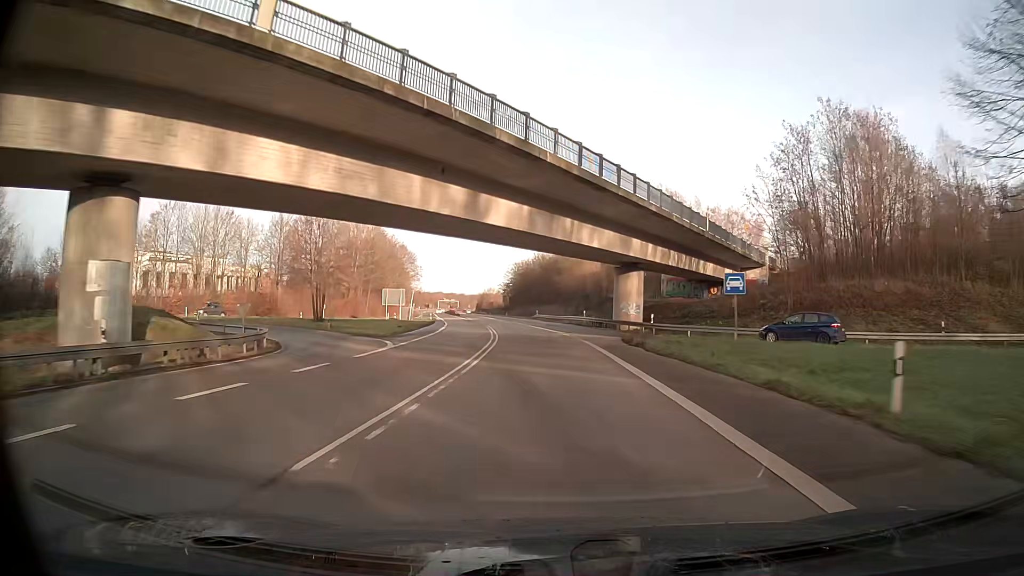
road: primary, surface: asphalt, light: Day
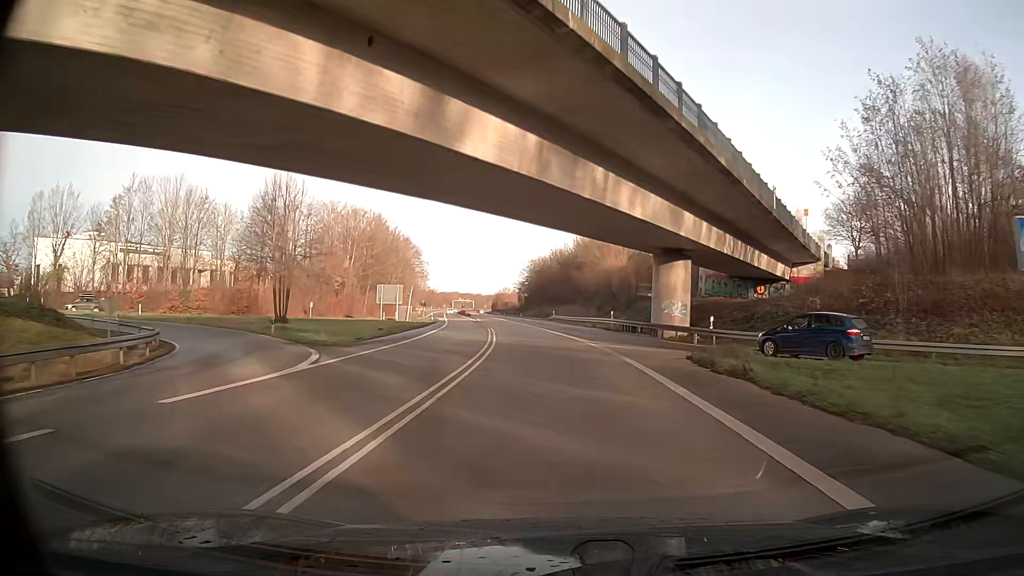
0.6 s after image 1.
(-0.1, +12.5) m; -1°
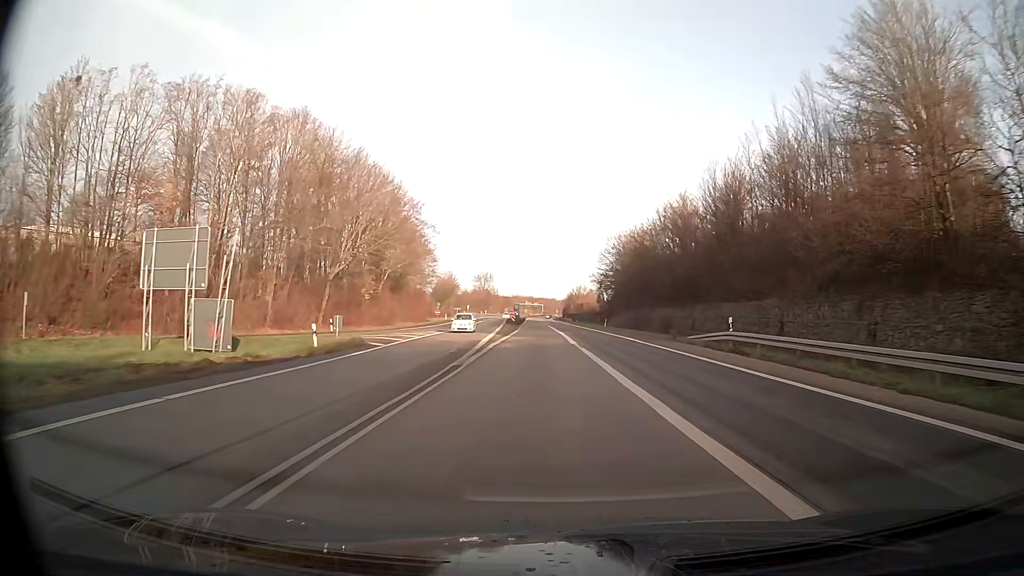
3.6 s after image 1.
(-4.1, +63.2) m; -6°
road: trunk
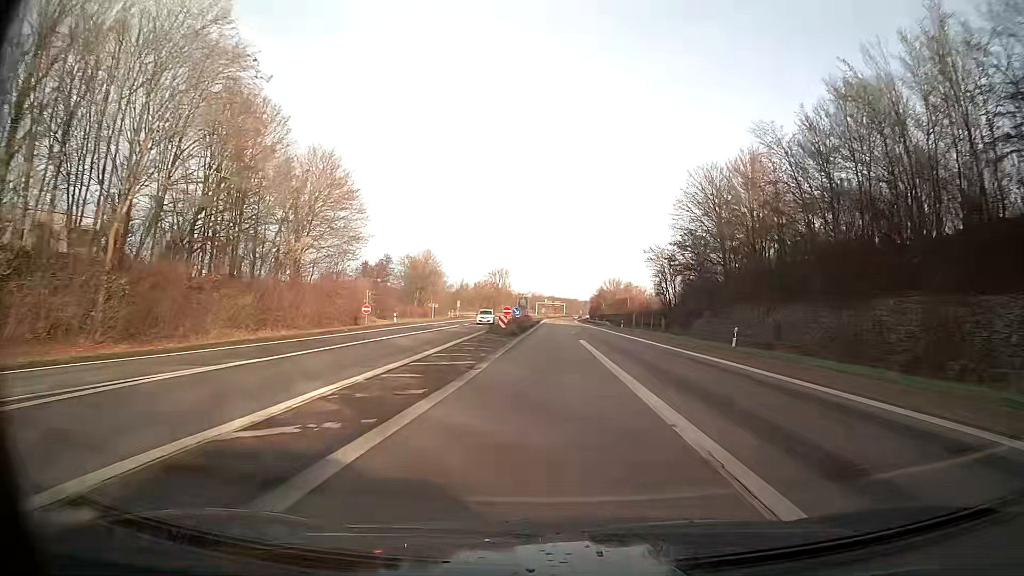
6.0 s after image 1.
(-0.9, +51.6) m; -1°
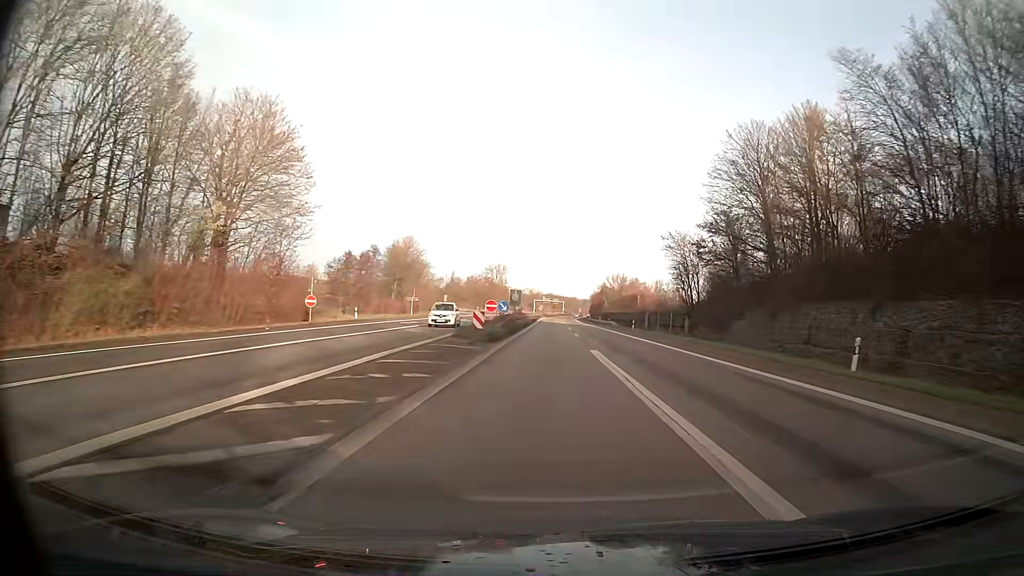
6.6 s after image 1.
(0.0, +13.1) m; 0°
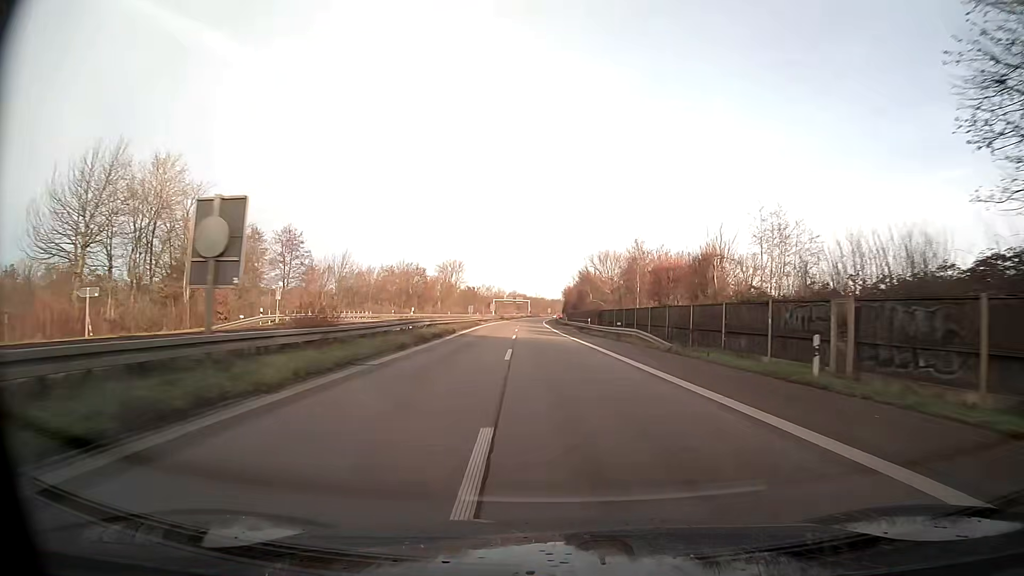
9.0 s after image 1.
(+1.5, +55.6) m; +2°
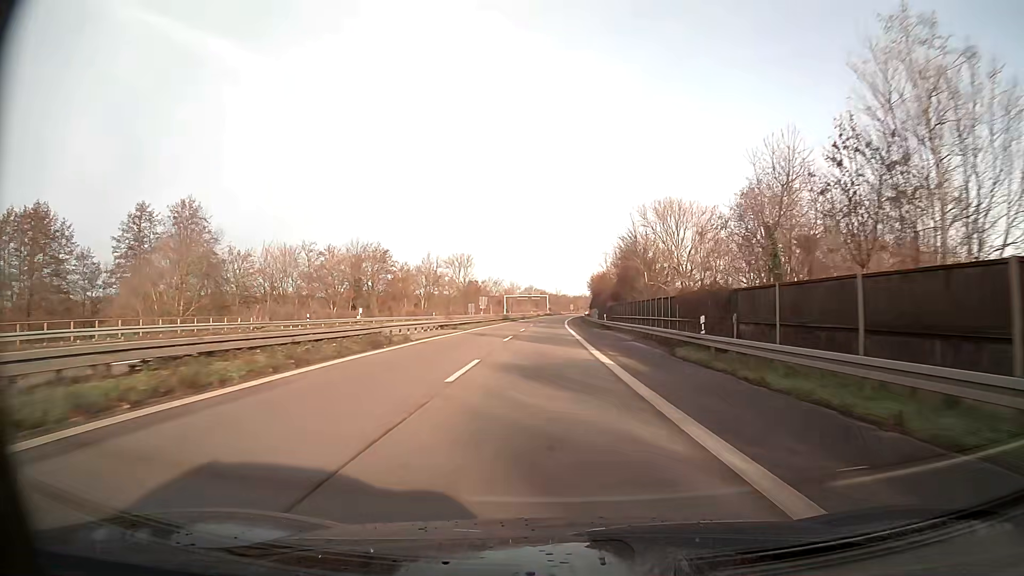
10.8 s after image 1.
(-0.6, +43.1) m; -2°
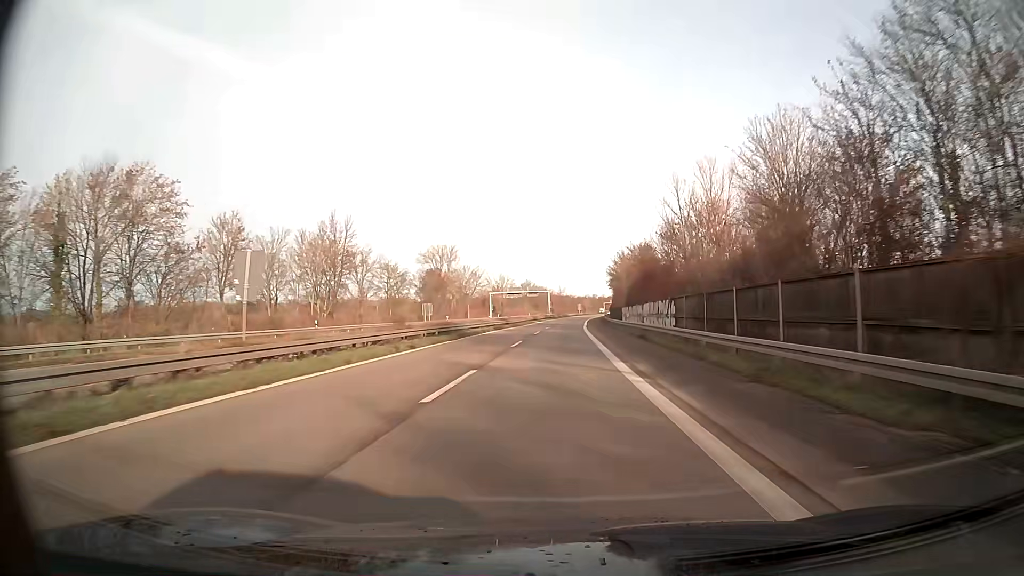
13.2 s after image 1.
(-0.2, +57.3) m; 0°
(0, +10) (0, +20) (0, +30) (0, +40) (+1, +50) (+1, +60) (+1, +70) (+2, +80) (+2, +90) (+3, +100) m
